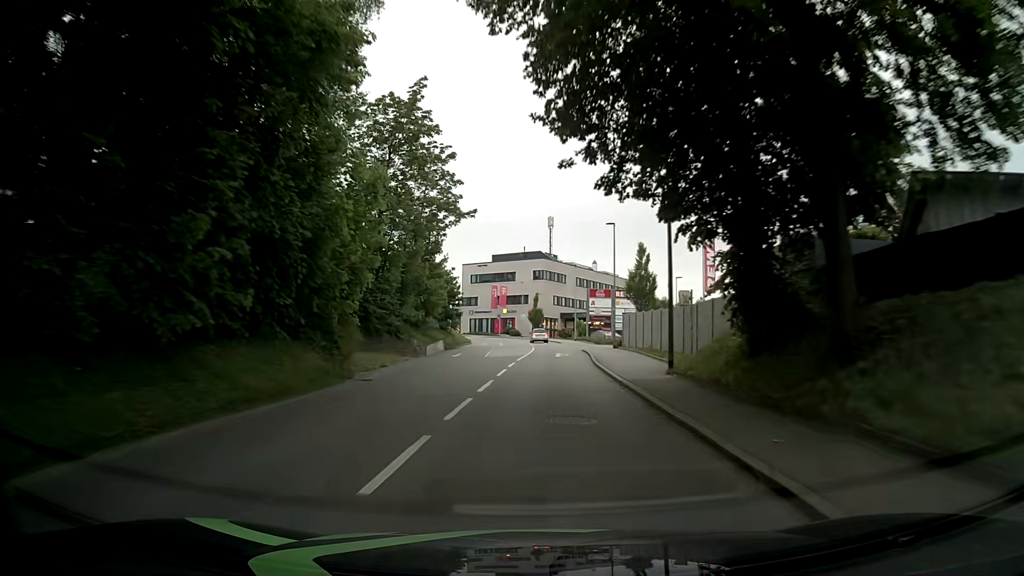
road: tertiary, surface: asphalt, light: Day
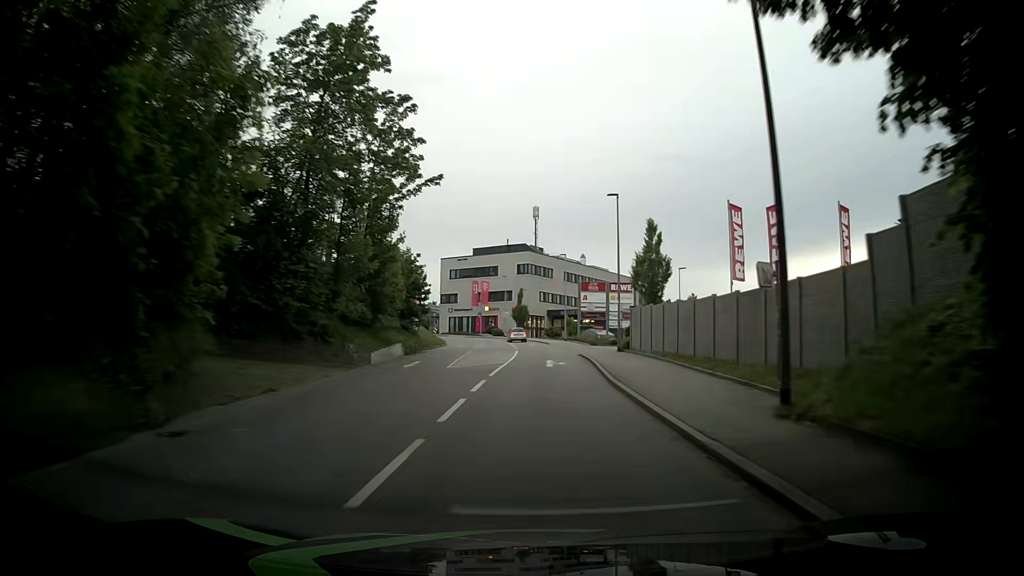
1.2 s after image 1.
(+0.1, +9.3) m; +2°
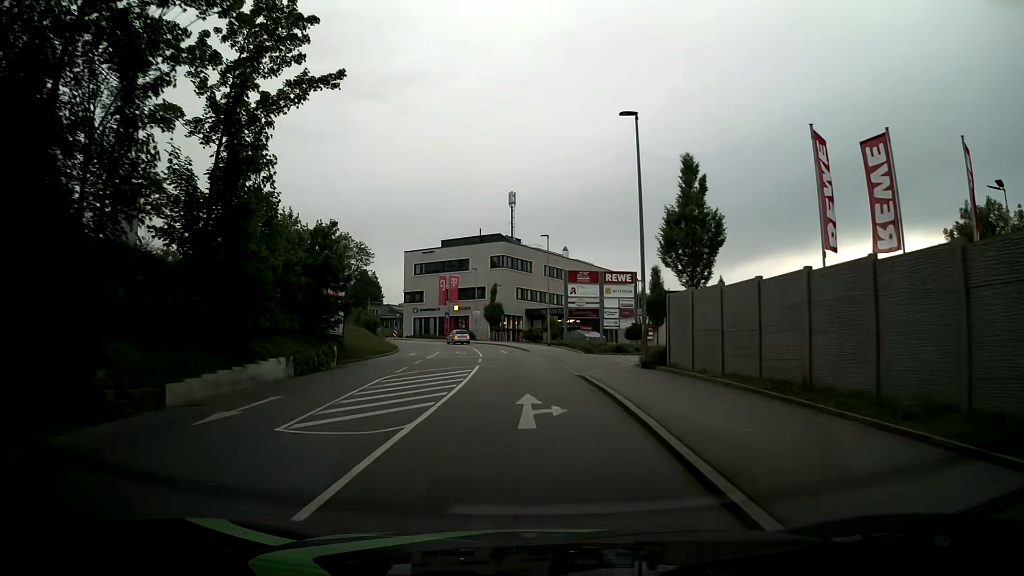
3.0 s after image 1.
(+0.2, +13.8) m; +2°
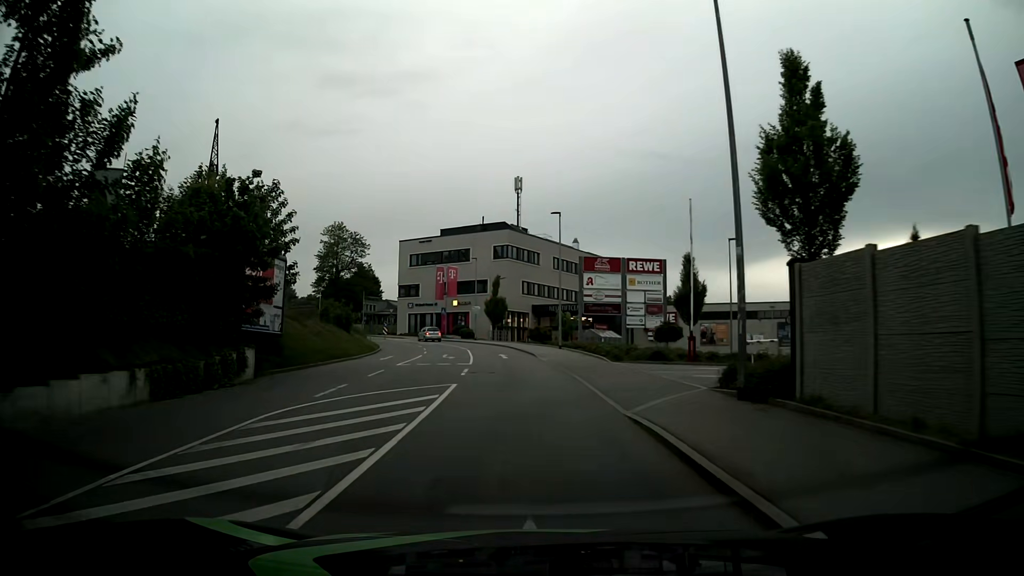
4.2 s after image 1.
(-0.1, +9.3) m; -1°
